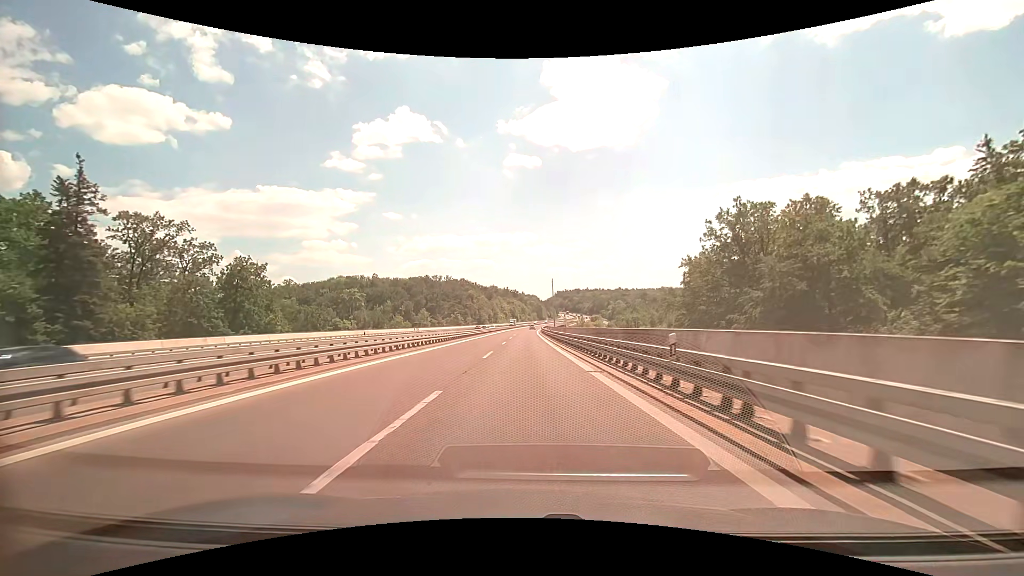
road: trunk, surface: asphalt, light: Day
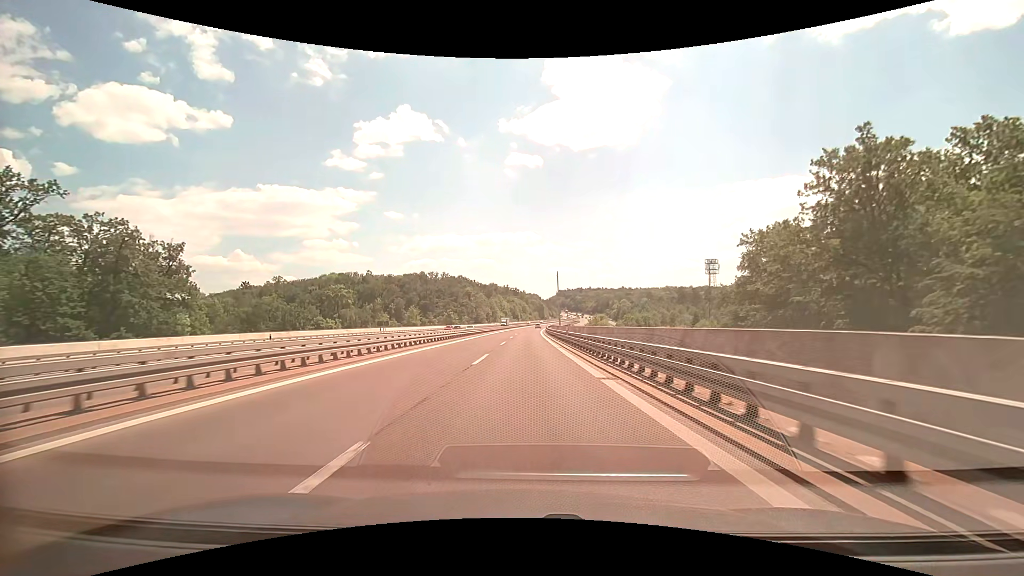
(0.0, +22.4) m; 0°
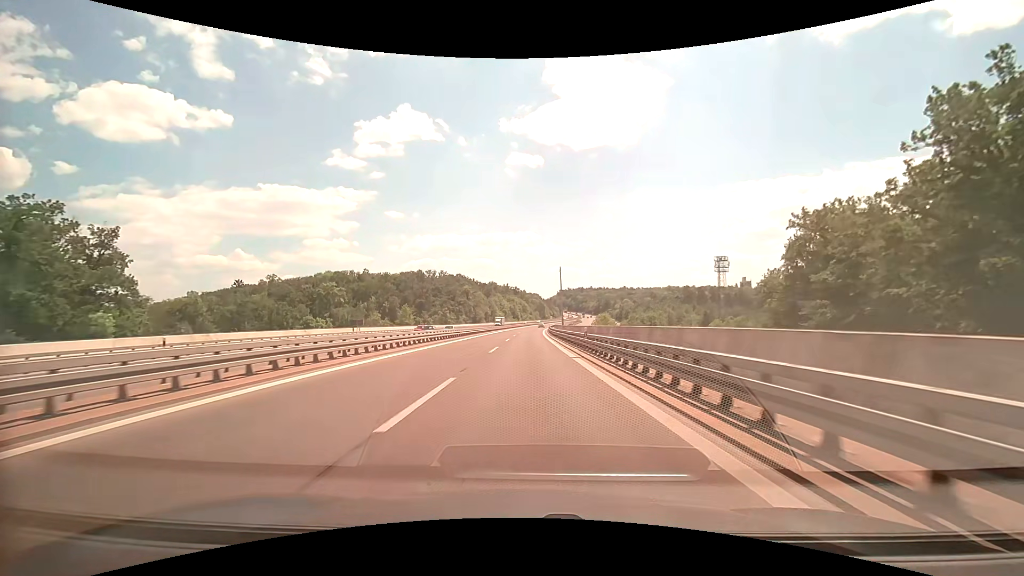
(0.0, +11.2) m; 0°
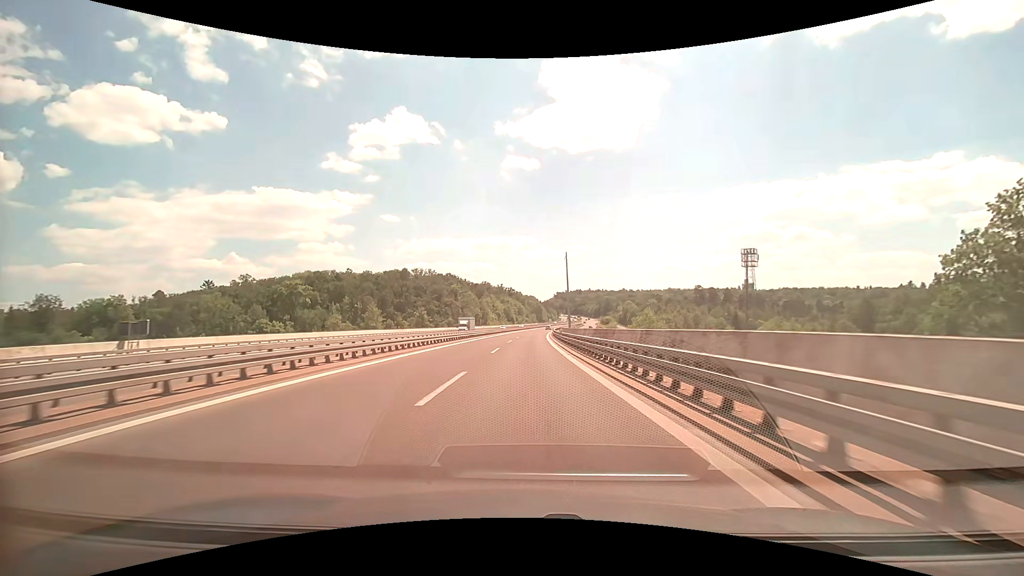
(+0.1, +33.7) m; +1°
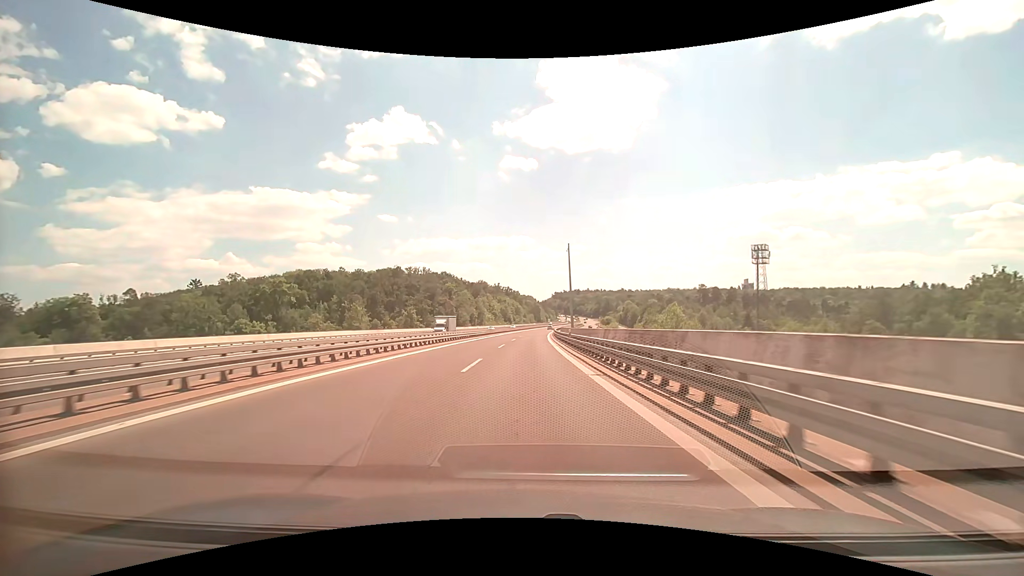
(0.0, +11.5) m; 0°
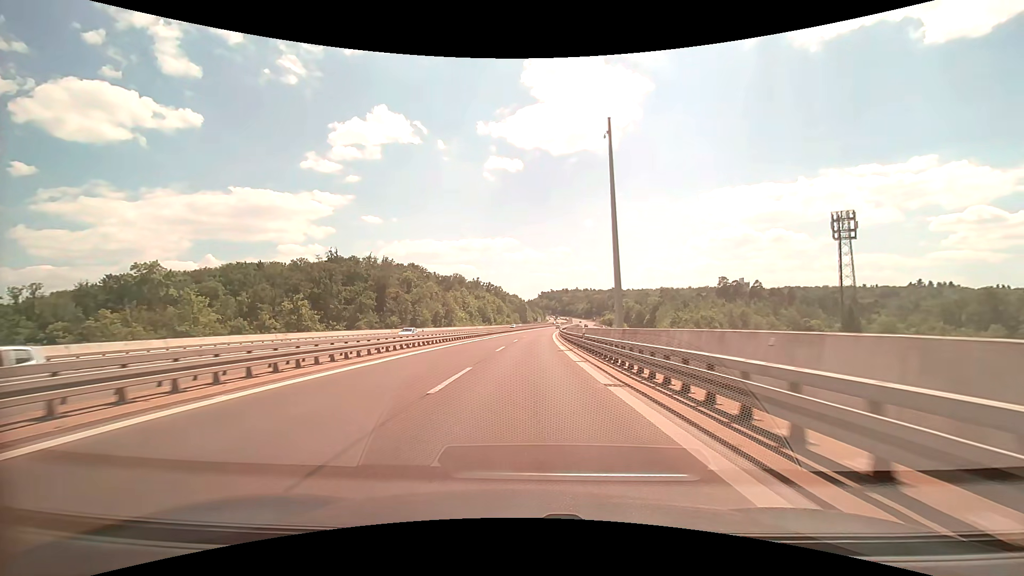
(+0.6, +59.2) m; +2°
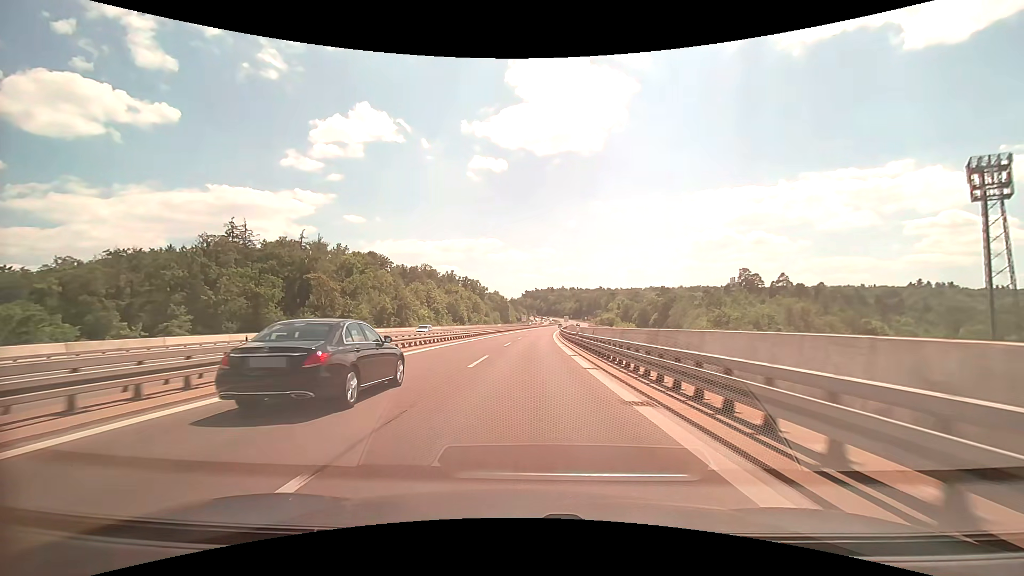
(+0.9, +47.6) m; +2°
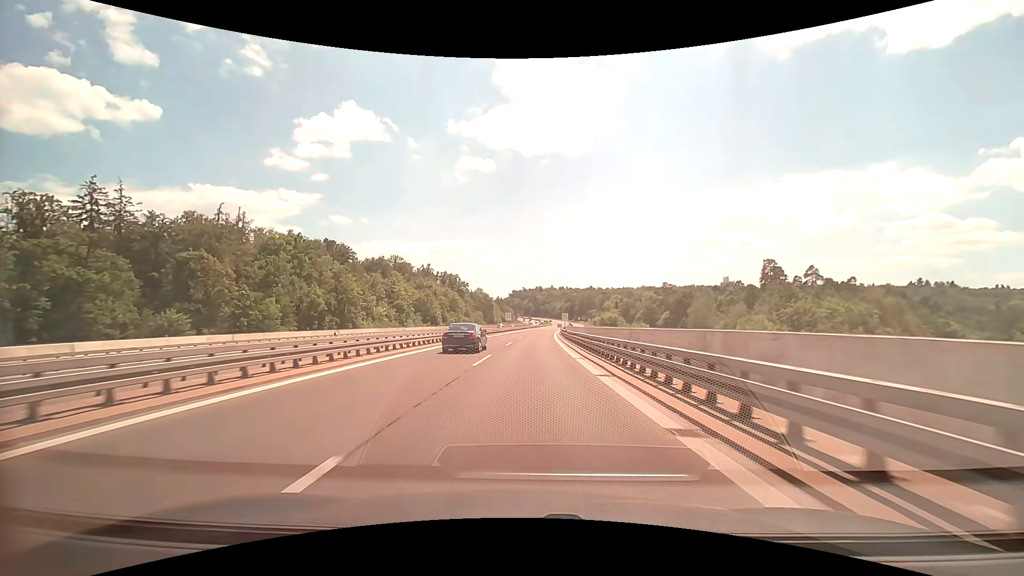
(+0.5, +35.4) m; +1°
(0, +10) (0, +20) (0, +30) (0, +40) (+1, +50) (+1, +60) (+2, +70) (+2, +80) (+3, +90) (+4, +100) m
